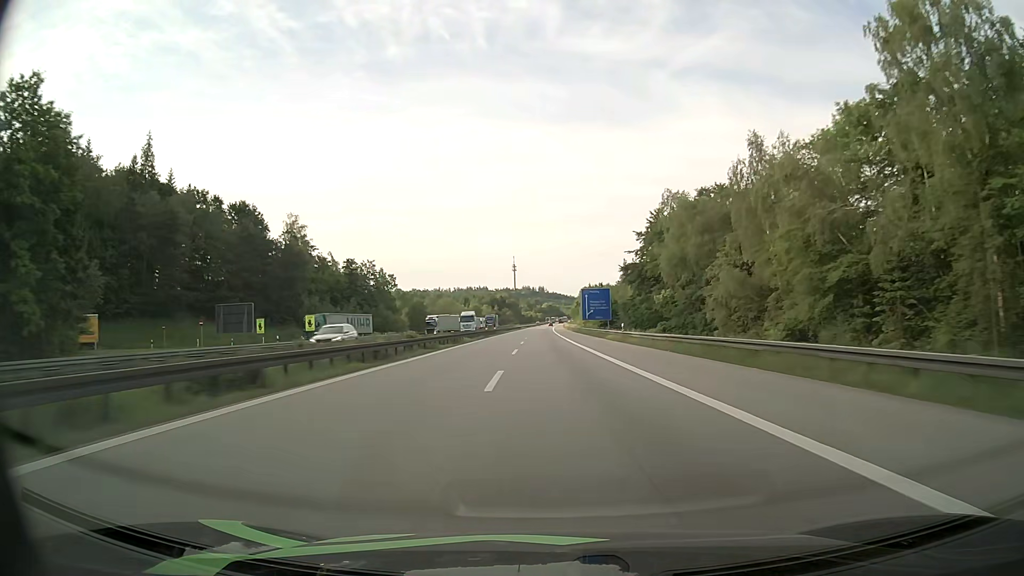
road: motorway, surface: asphalt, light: Day
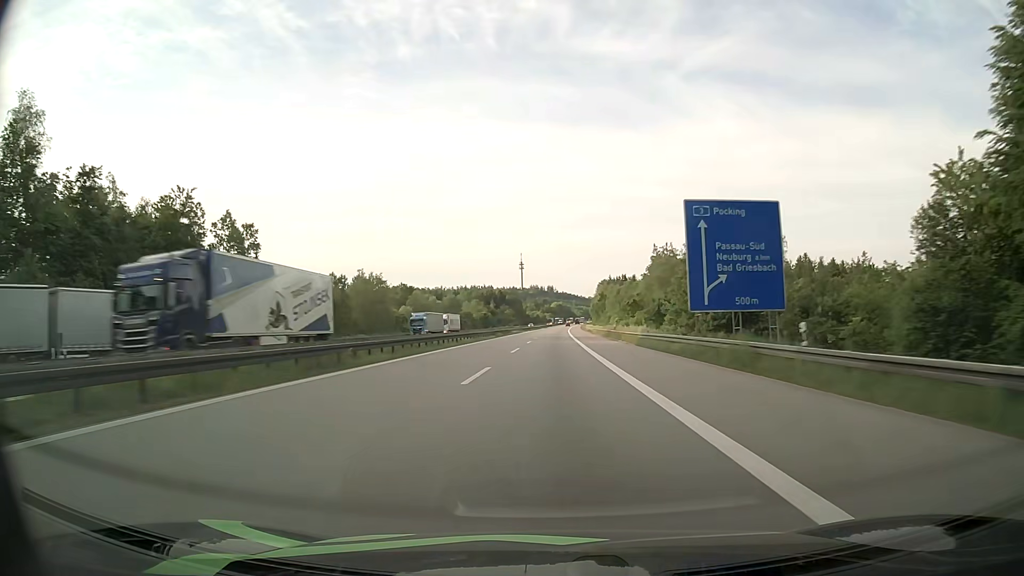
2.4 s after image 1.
(-0.5, +88.0) m; -1°
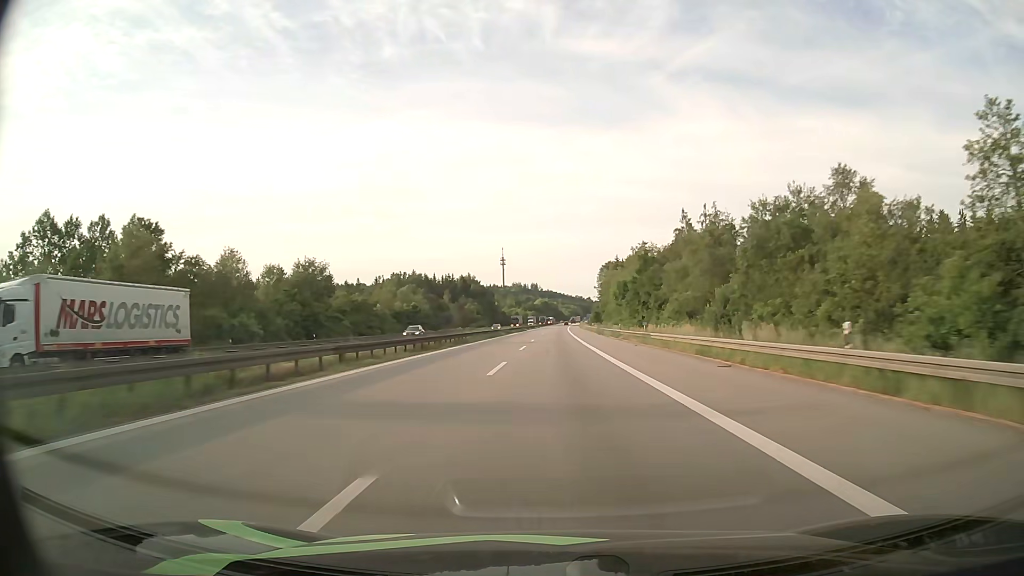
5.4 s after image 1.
(+0.7, +105.3) m; +1°
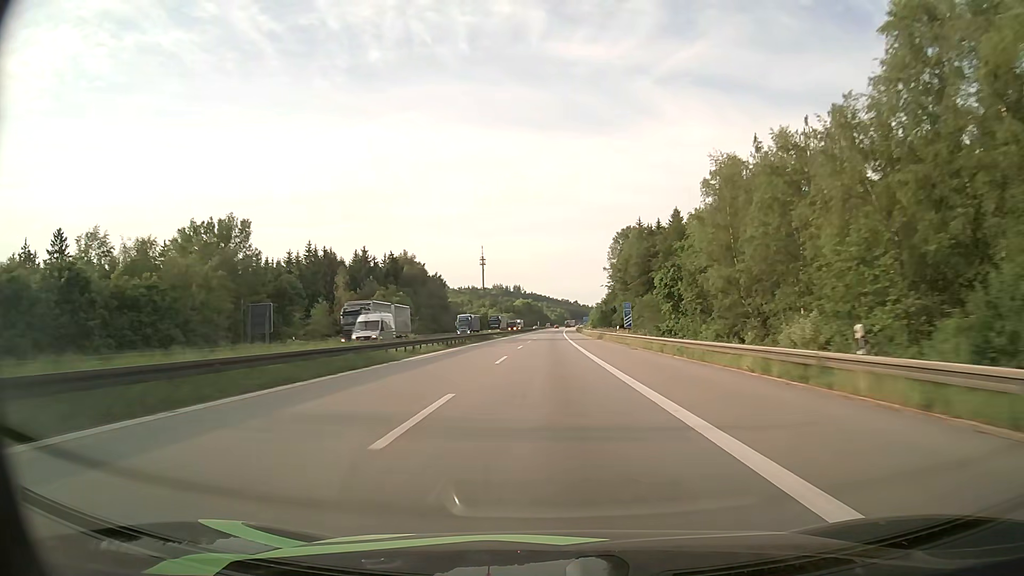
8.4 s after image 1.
(+1.2, +100.1) m; +1°
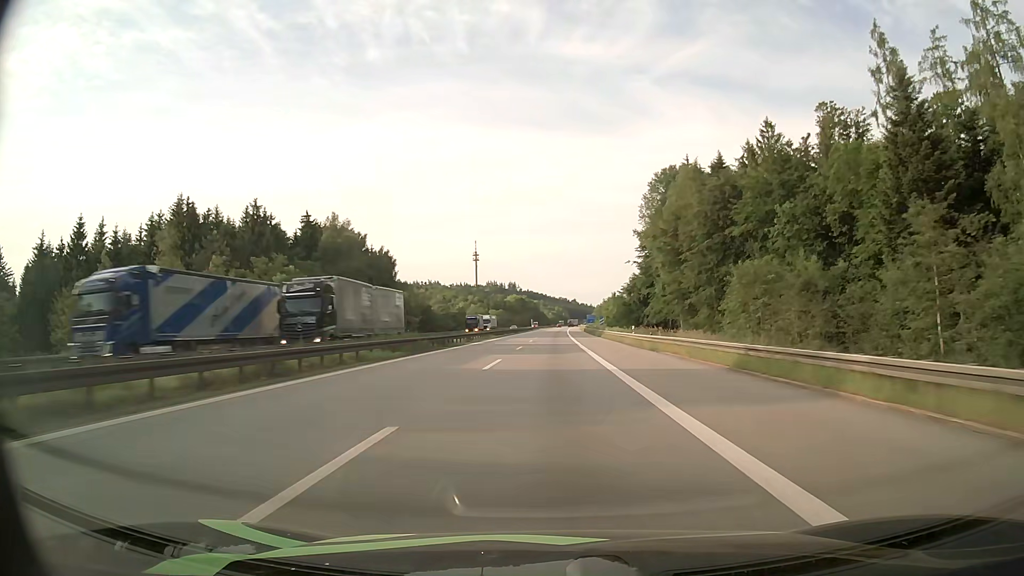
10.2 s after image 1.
(+0.2, +58.8) m; 0°
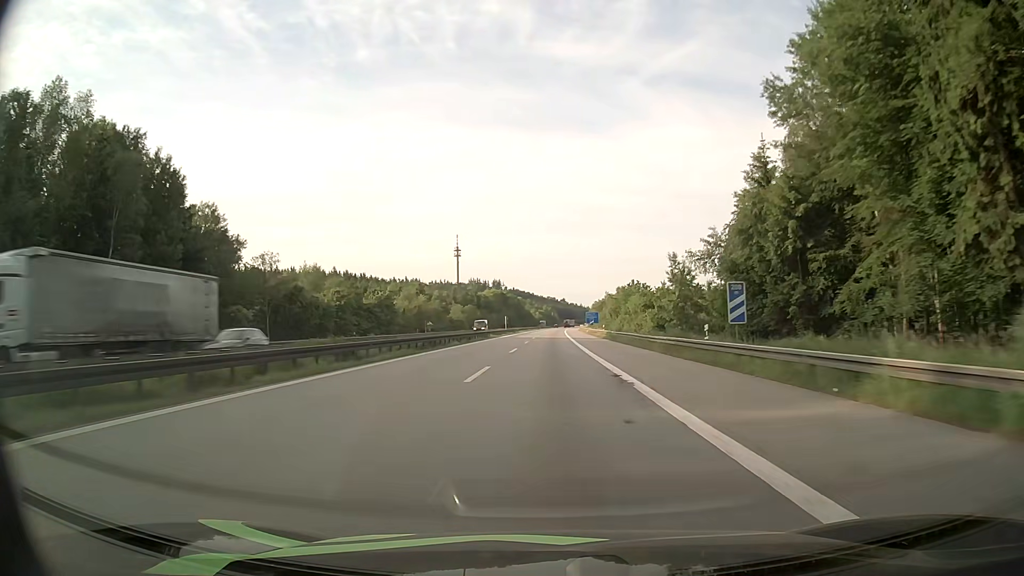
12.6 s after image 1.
(+0.6, +76.5) m; +1°
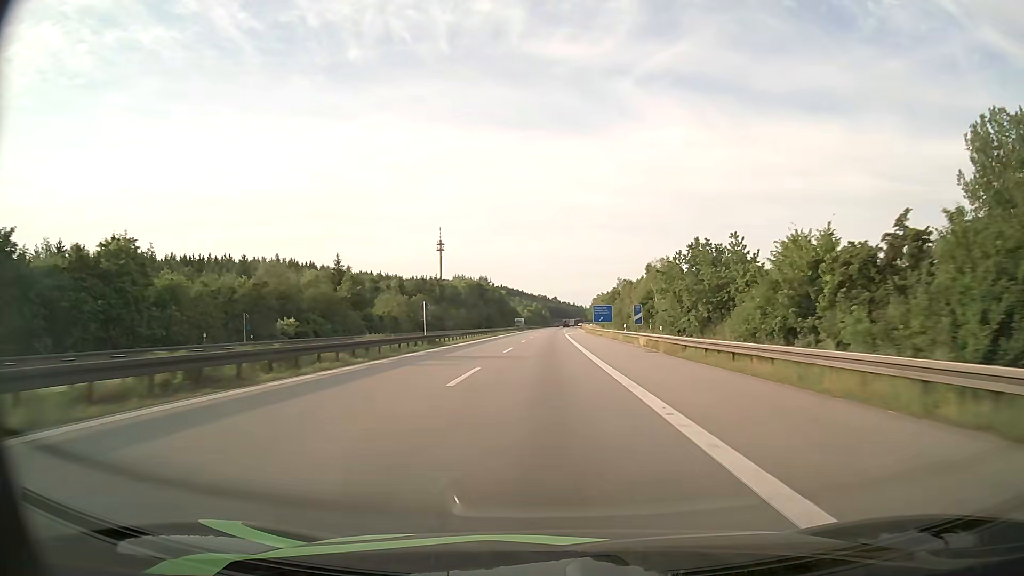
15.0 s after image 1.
(+0.7, +73.2) m; +1°
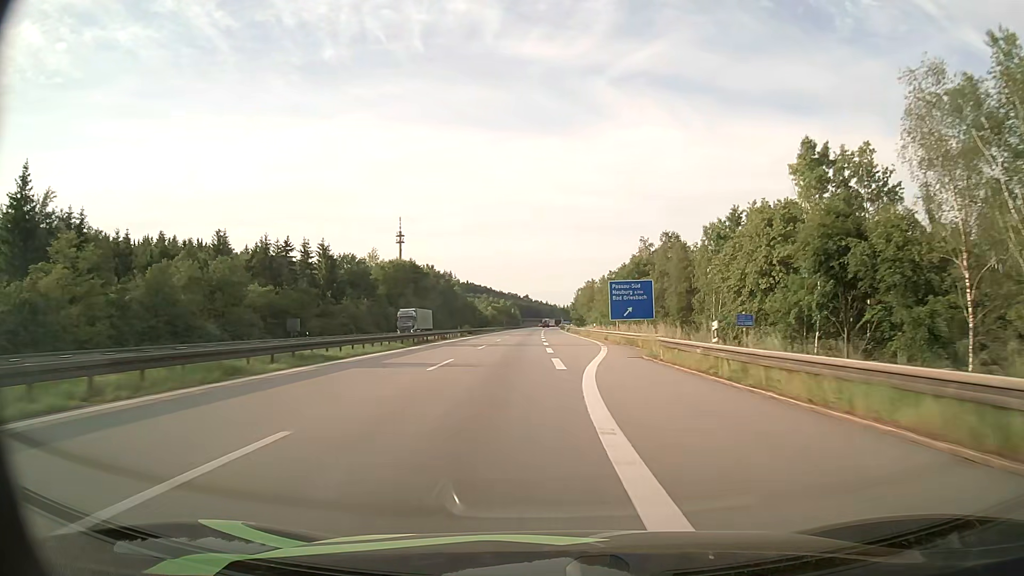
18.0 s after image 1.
(+1.3, +84.3) m; +2°
(0, +10) (0, +20) (0, +30) (+1, +40) (+1, +50) (+1, +60) (+2, +70) (+2, +80) (+2, +90) (+2, +100) m
